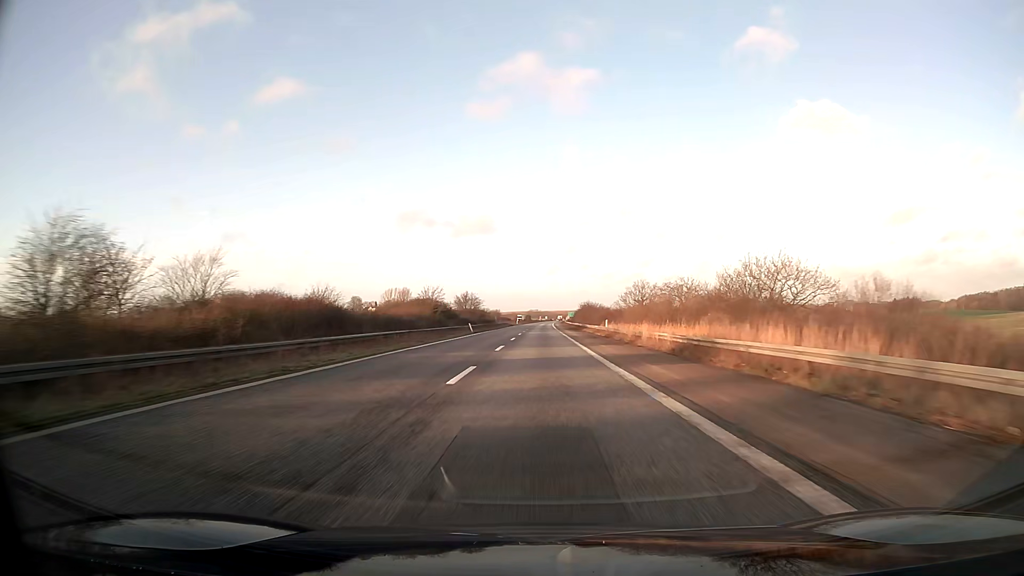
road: motorway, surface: asphalt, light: Day
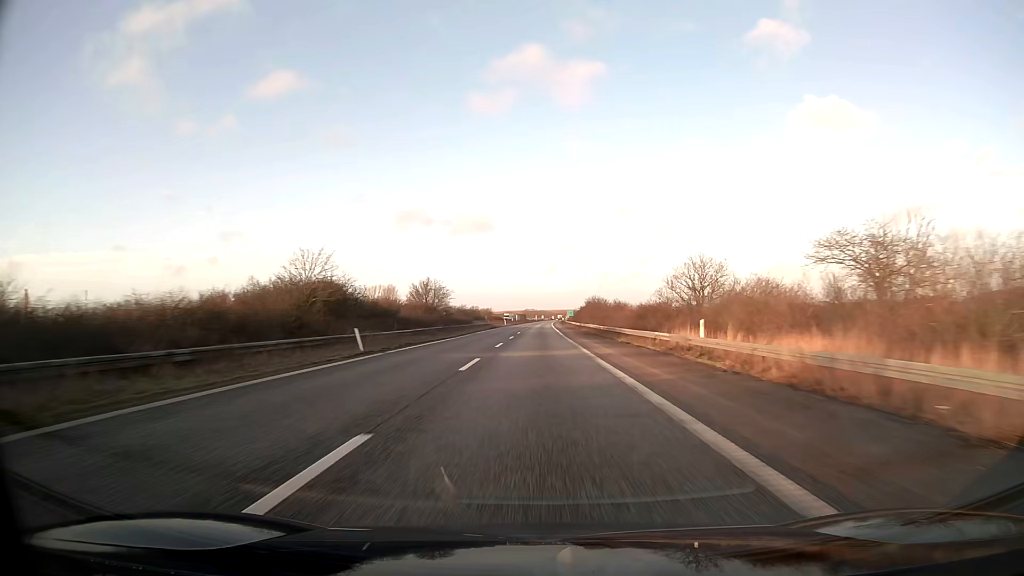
(+0.2, +41.3) m; 0°
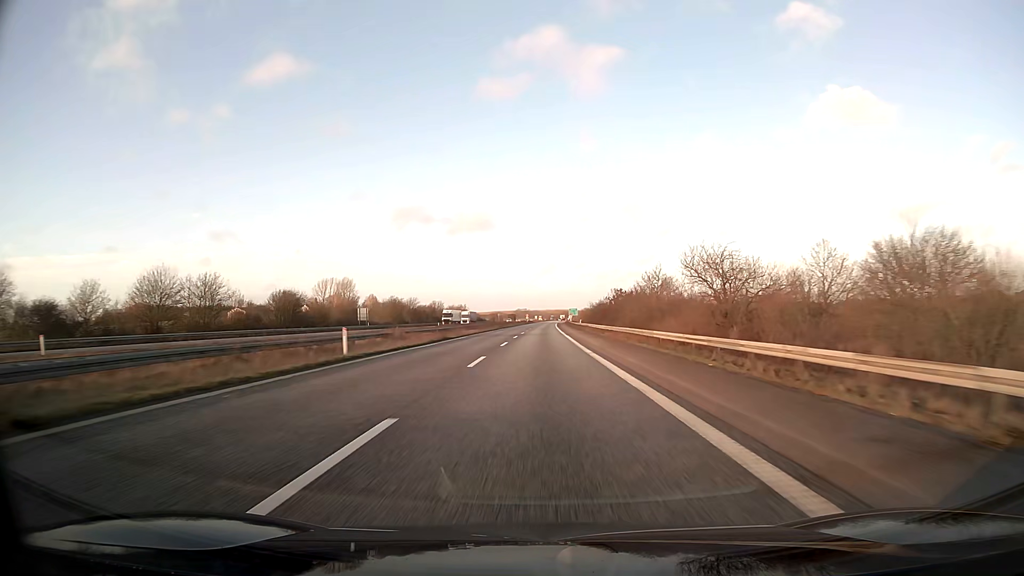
(+0.2, +103.1) m; 0°
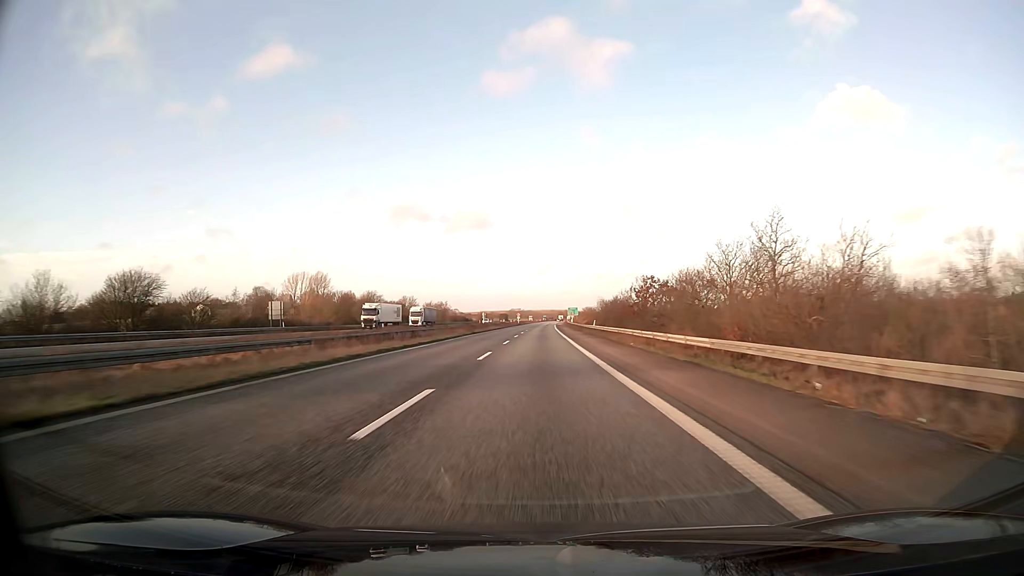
(+0.2, +41.2) m; +1°
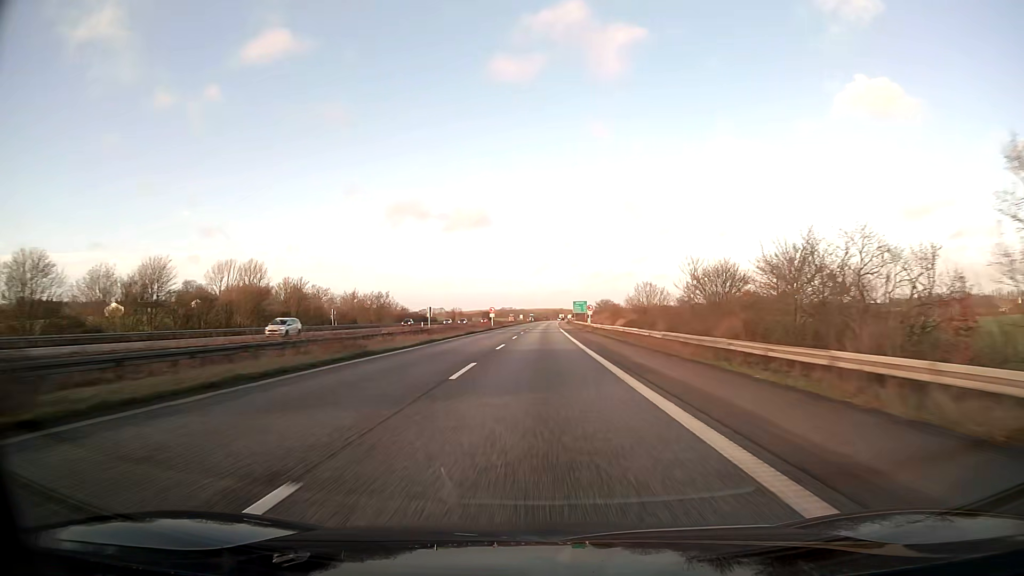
(+0.3, +82.4) m; +1°
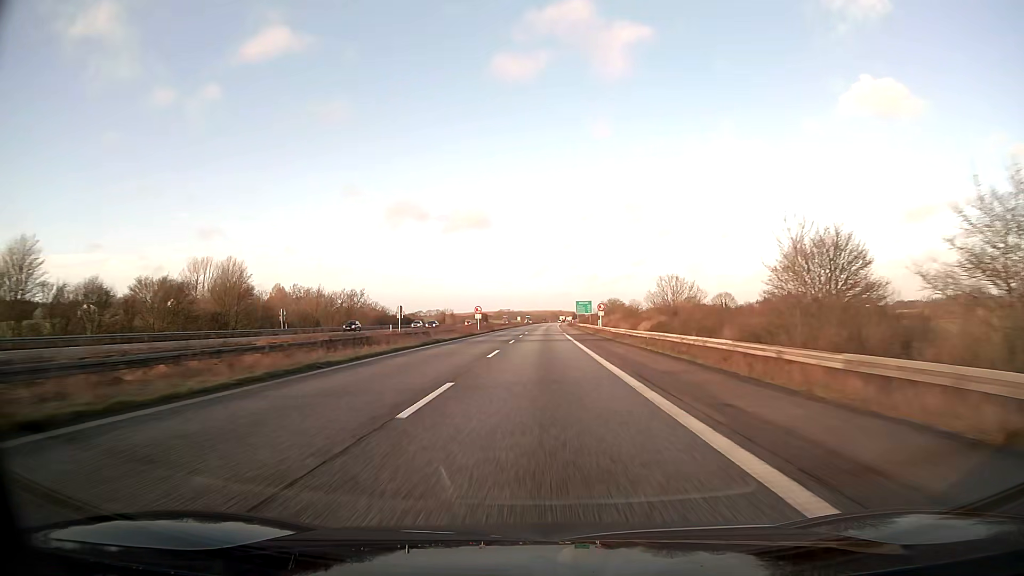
(0.0, +20.6) m; 0°
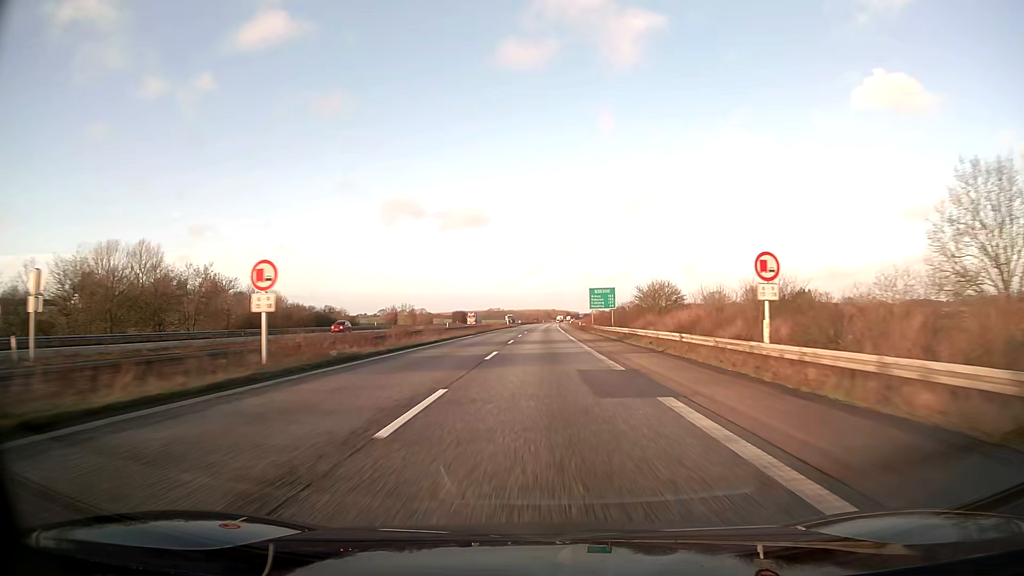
(+0.3, +61.9) m; +1°
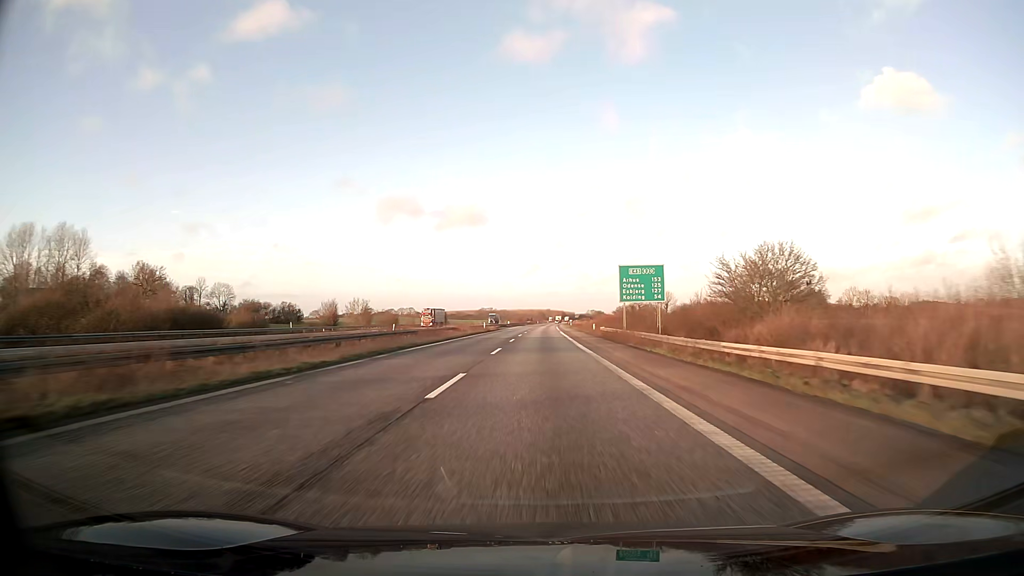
(+0.2, +41.2) m; +1°
(0, +10) (0, +20) (0, +30) (0, +40) (0, +50) (0, +60) (0, +70) (+1, +80) (+1, +90) (+1, +100) m
